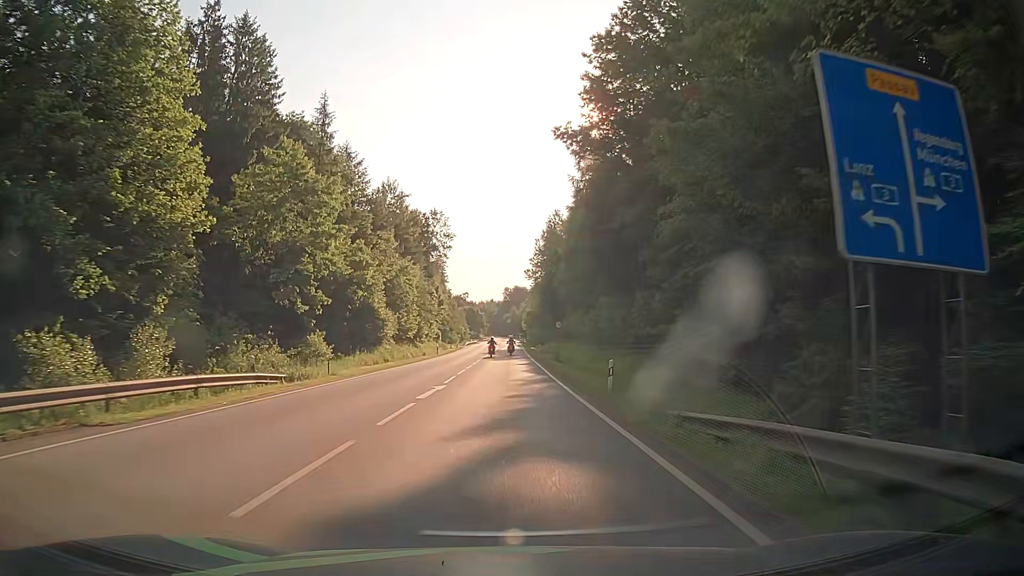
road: secondary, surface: asphalt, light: Day
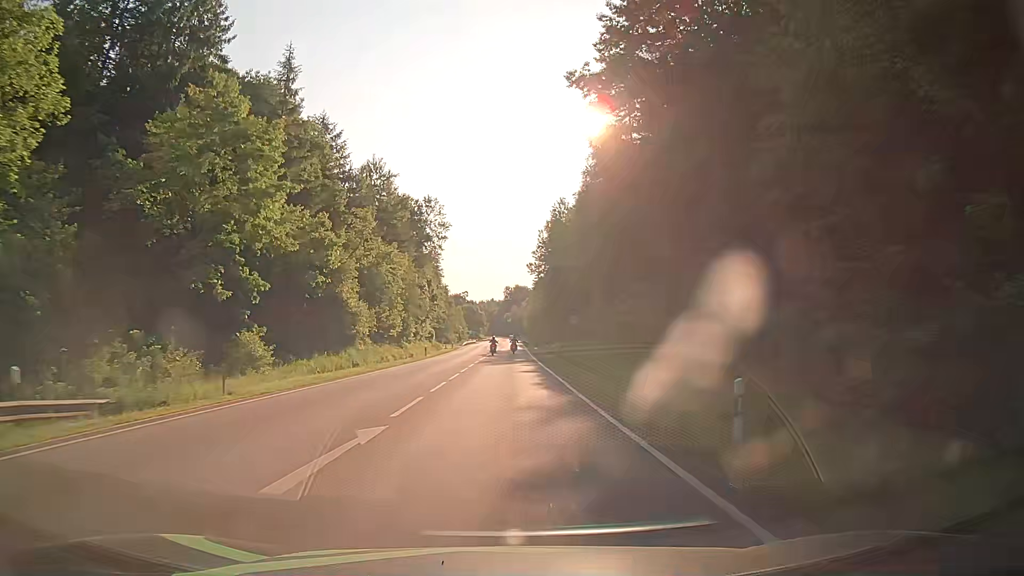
(0.0, +10.8) m; 0°
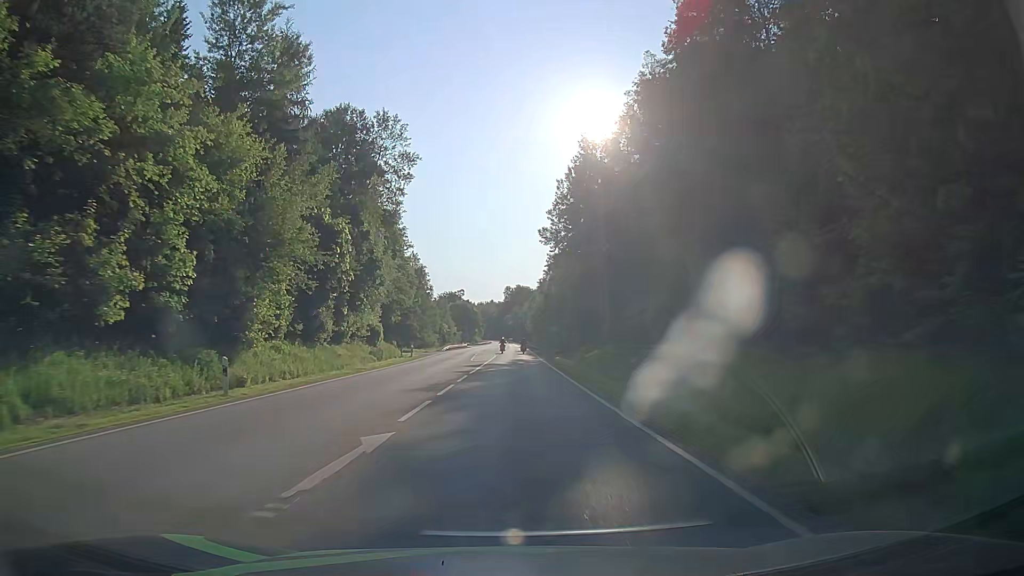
(-0.1, +43.0) m; -1°
(0, +10) (0, +20) (0, +30) (+1, +40) (+1, +50) (+1, +60) (+2, +70) (+2, +80) (+2, +90) (+3, +100) m
